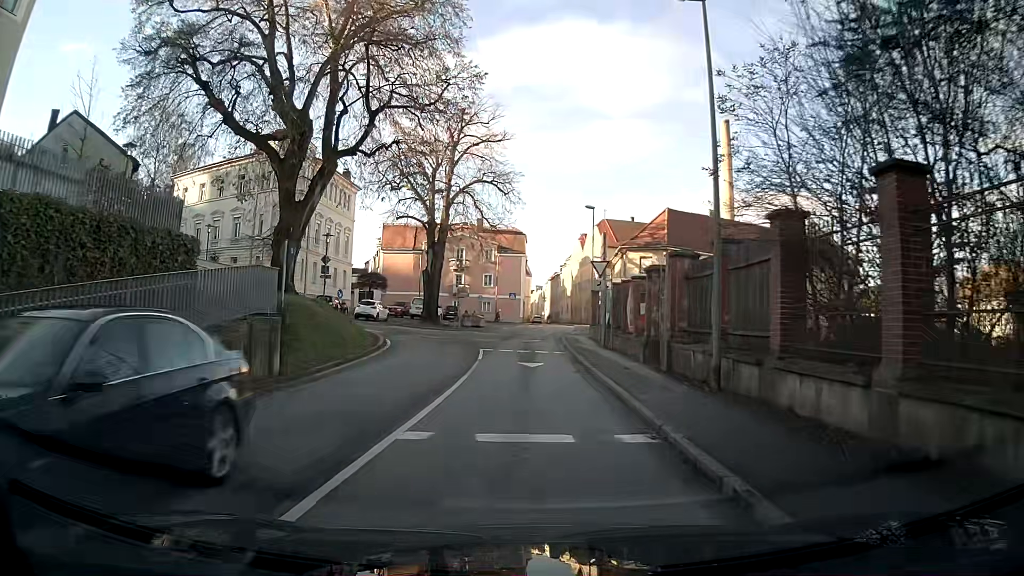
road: primary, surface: asphalt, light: Day
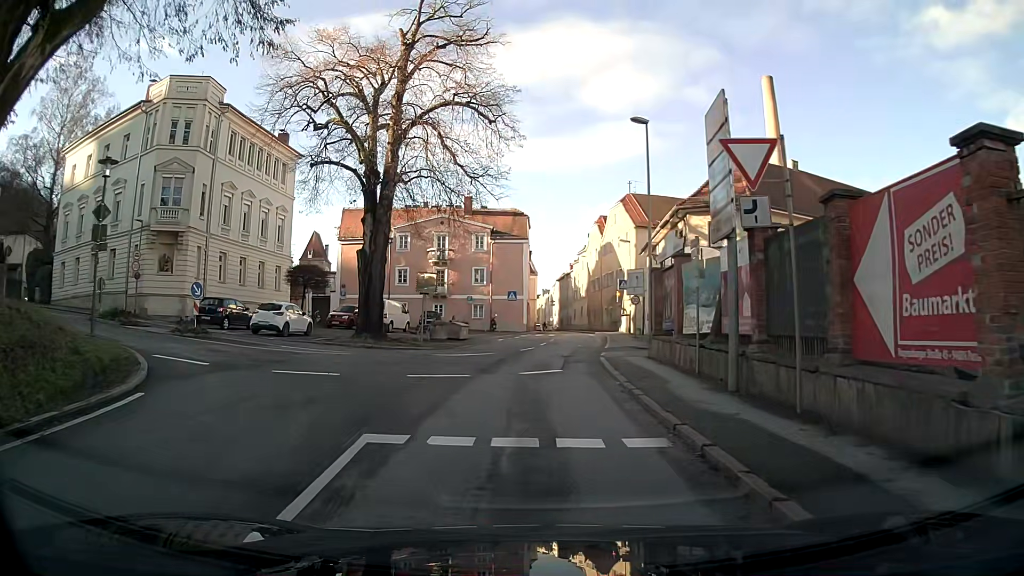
(-0.1, +19.1) m; 0°
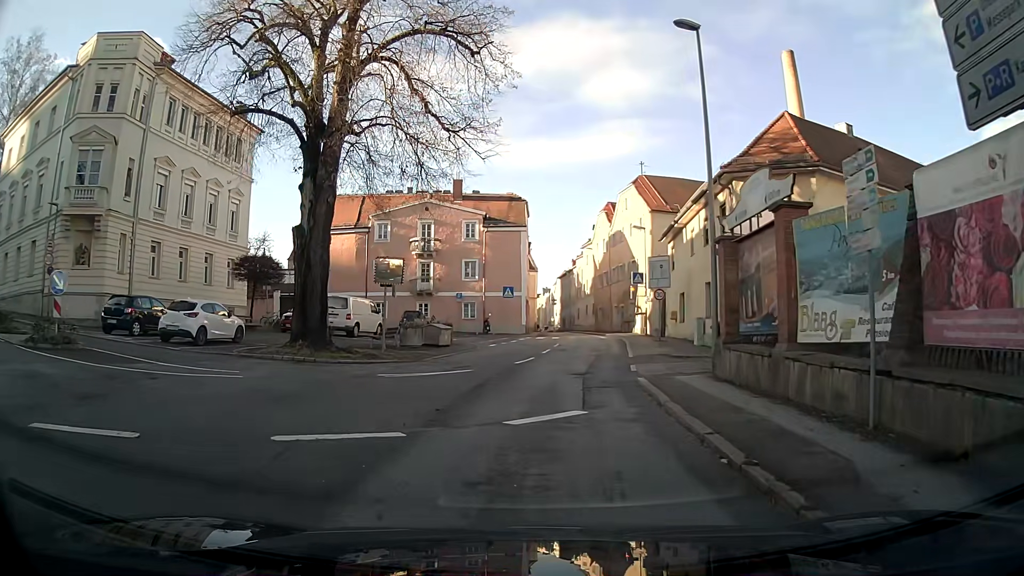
(0.0, +7.9) m; 0°
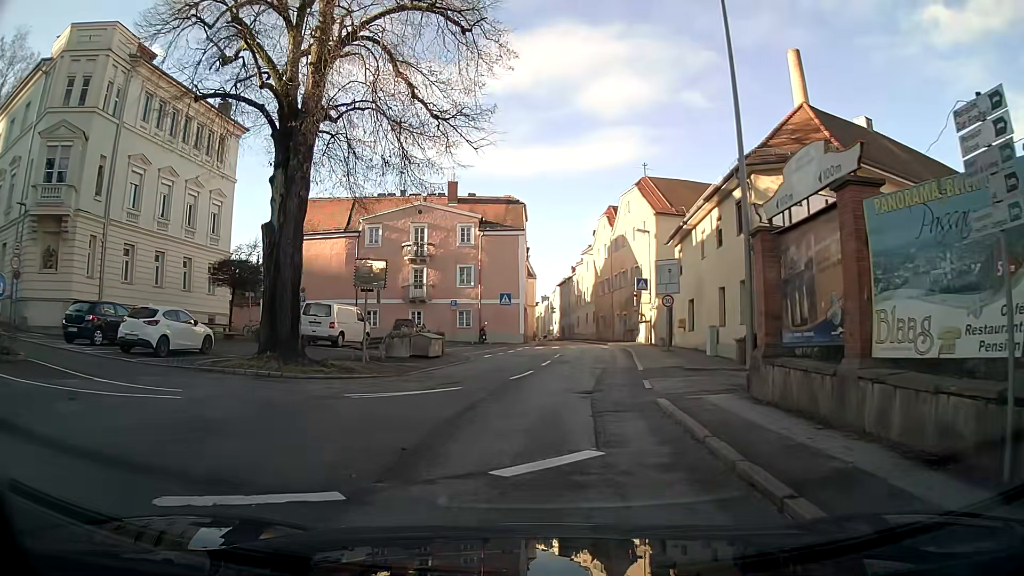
(0.0, +2.6) m; 0°
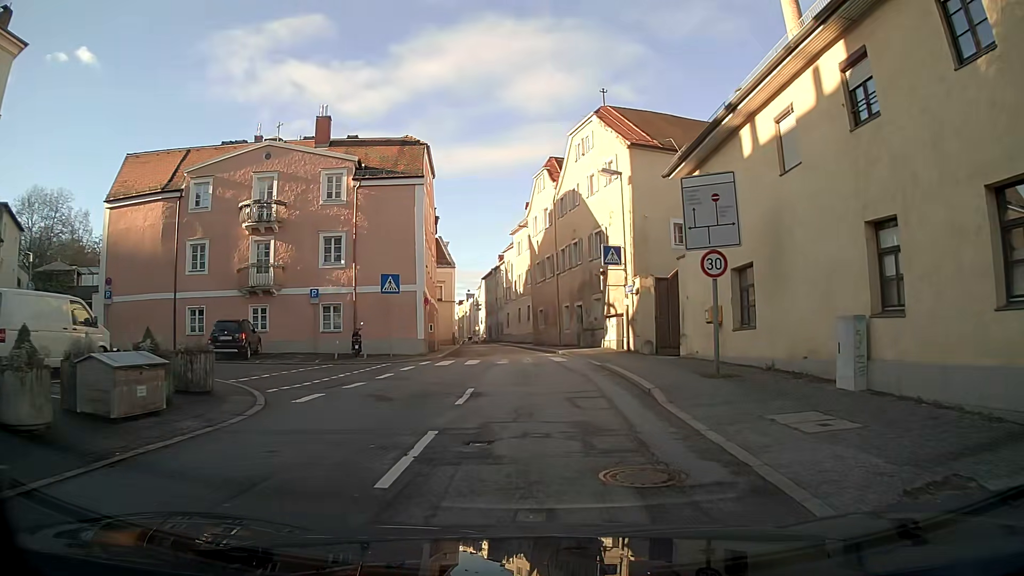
(+0.9, +17.7) m; +6°
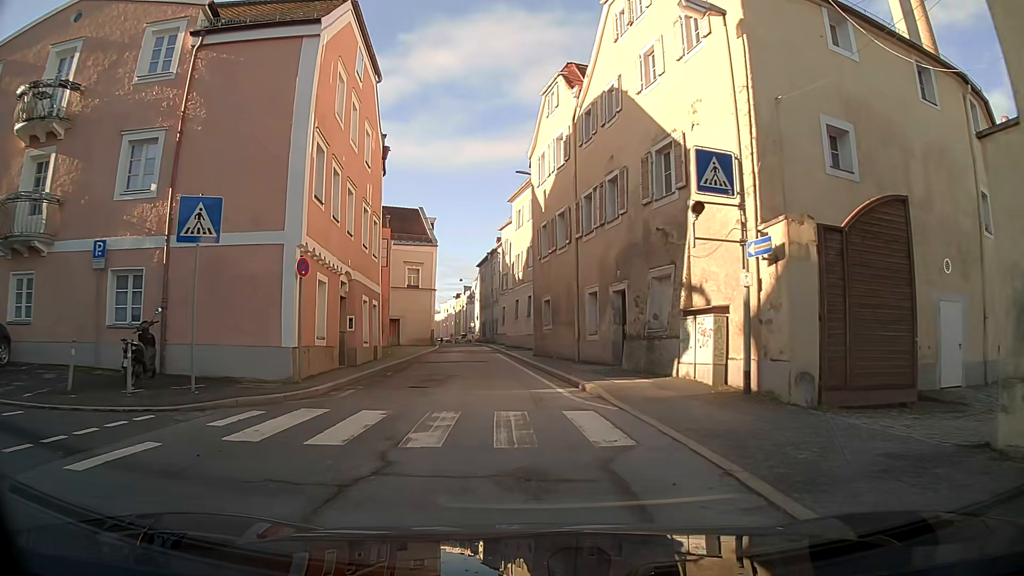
(0.0, +16.4) m; -1°
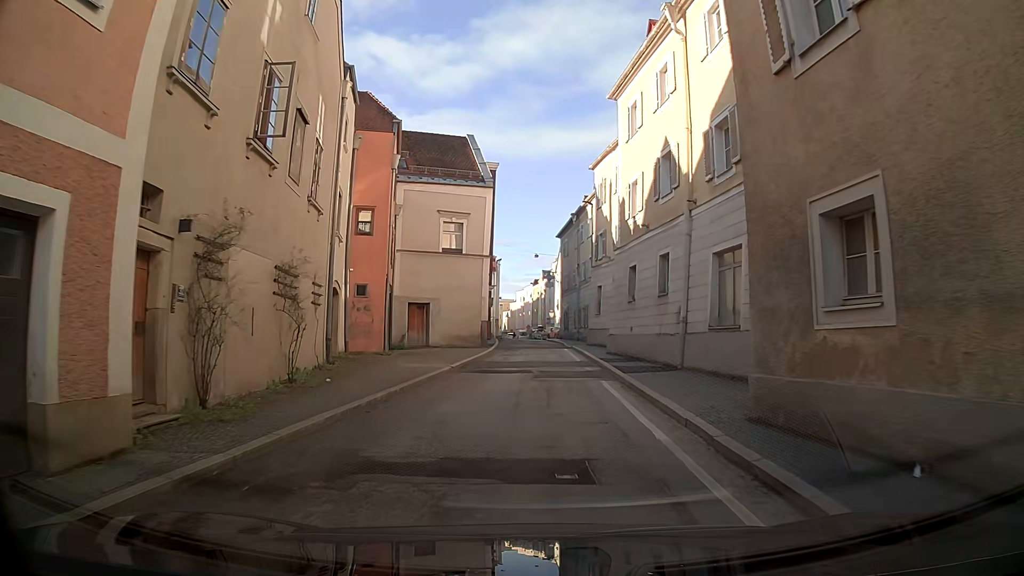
(-1.5, +21.2) m; -6°
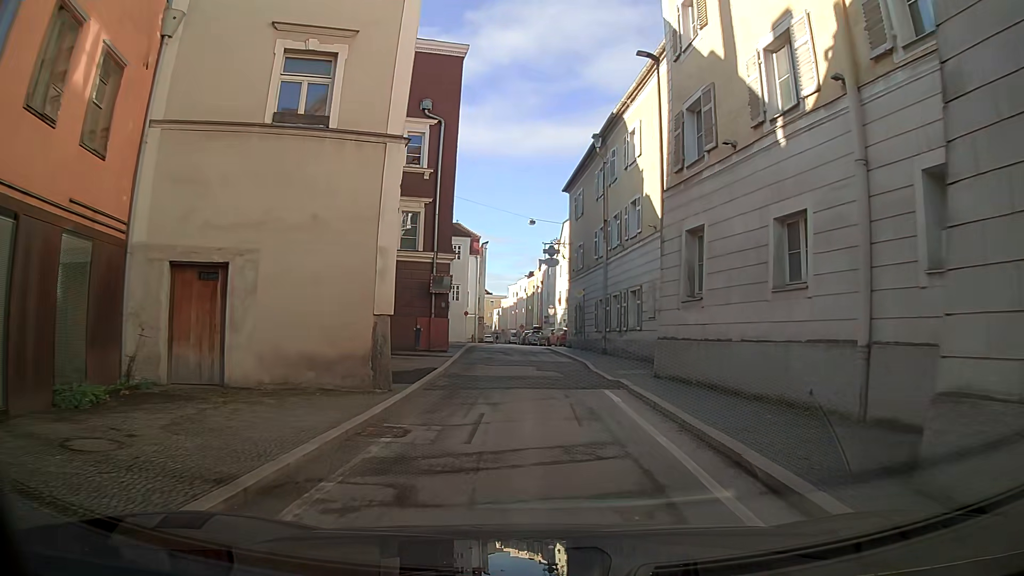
(-0.2, +22.2) m; 0°
